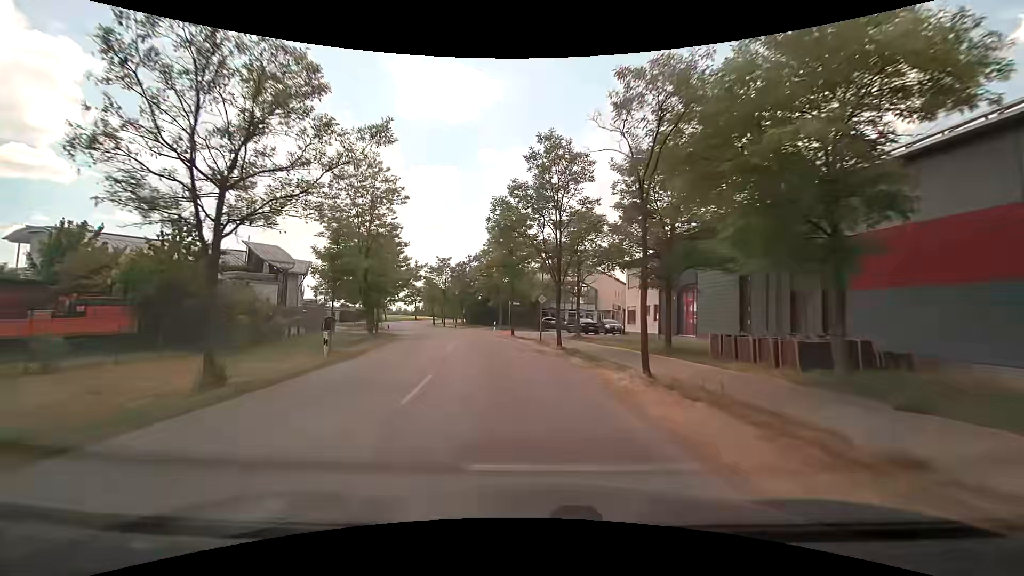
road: tertiary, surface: asphalt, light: Day
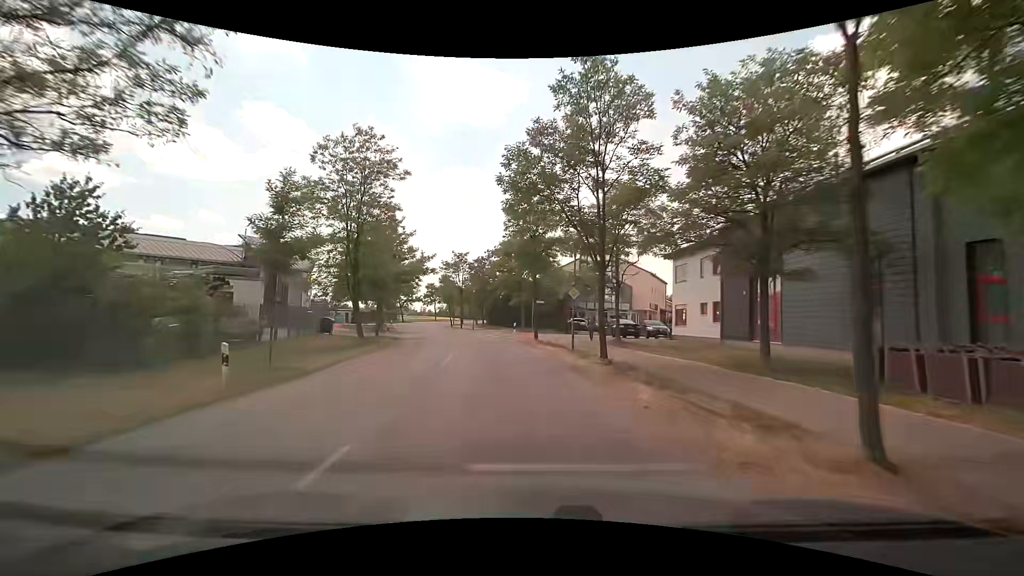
(-0.2, +6.9) m; -2°
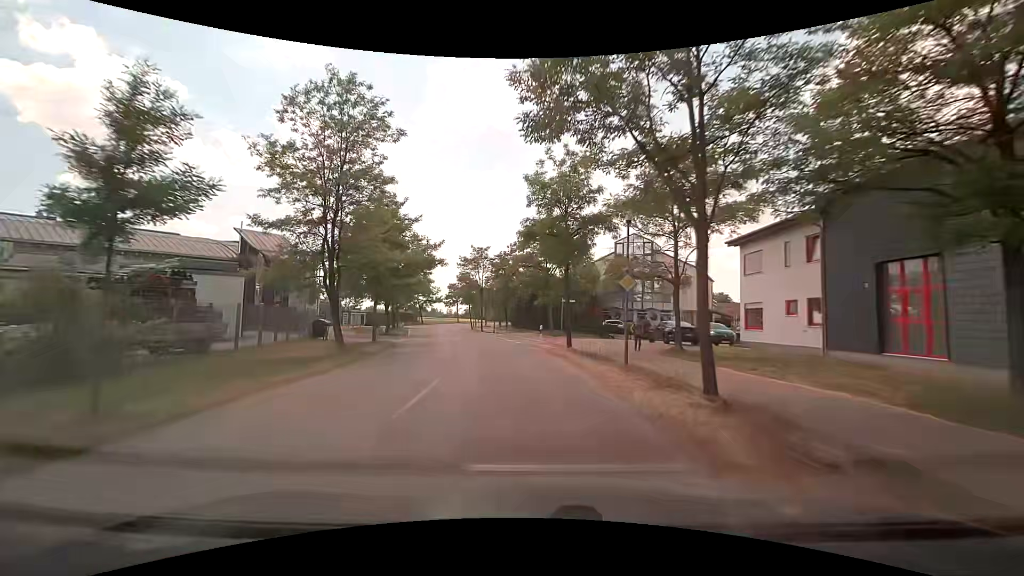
(-0.2, +6.9) m; -4°
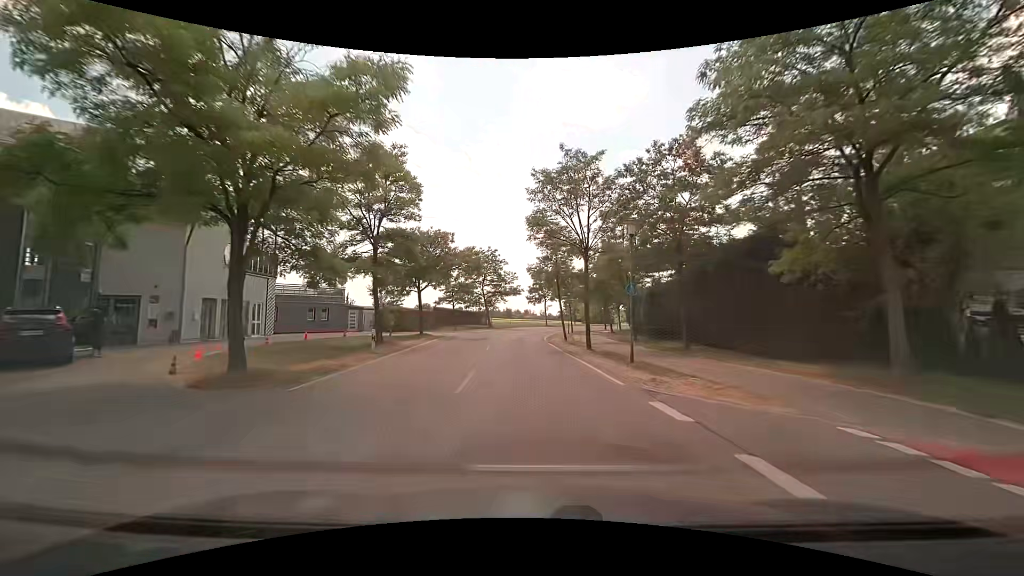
(-3.9, +34.8) m; -10°
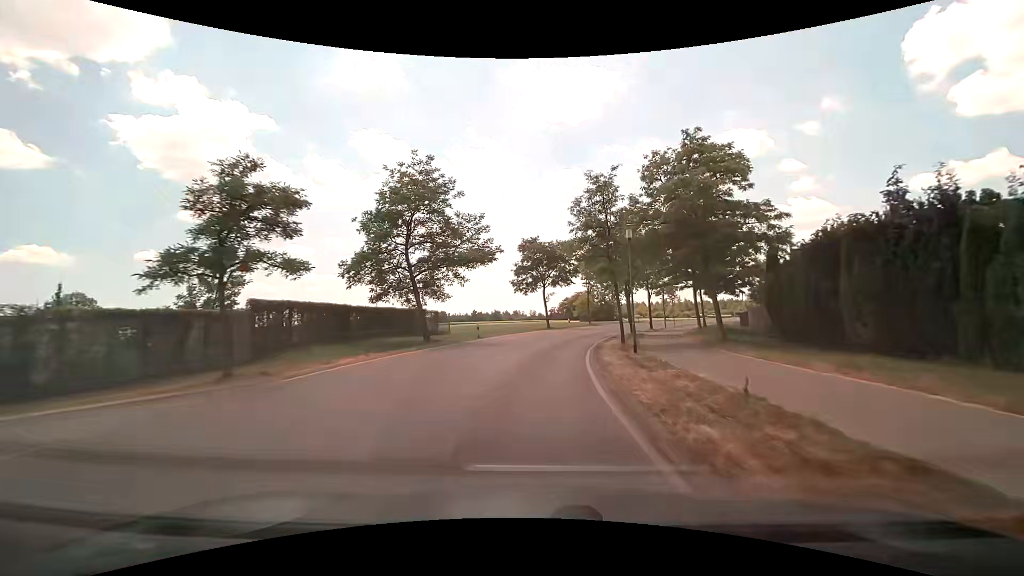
(-0.6, +36.5) m; +1°
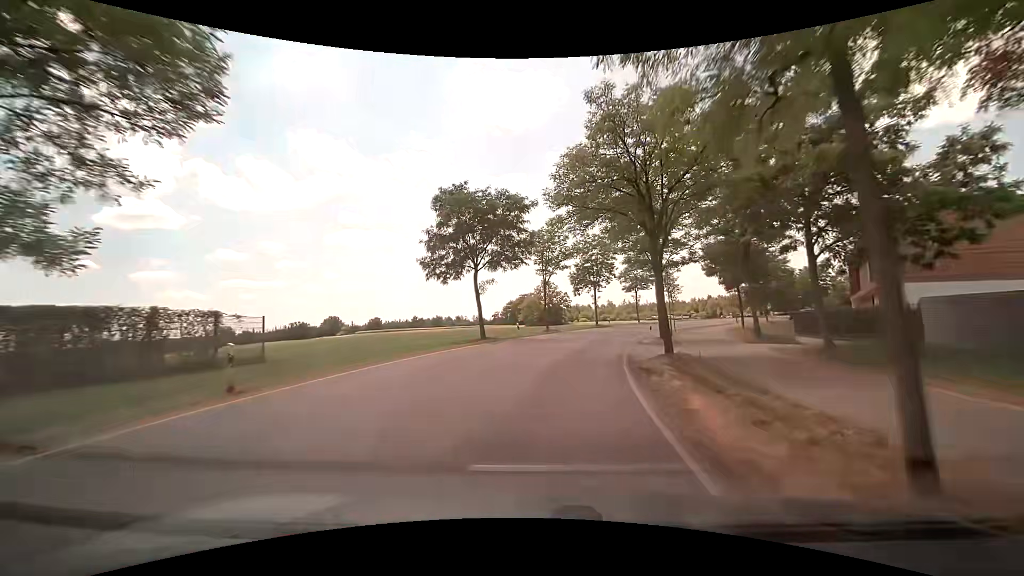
(+1.1, +22.2) m; +7°
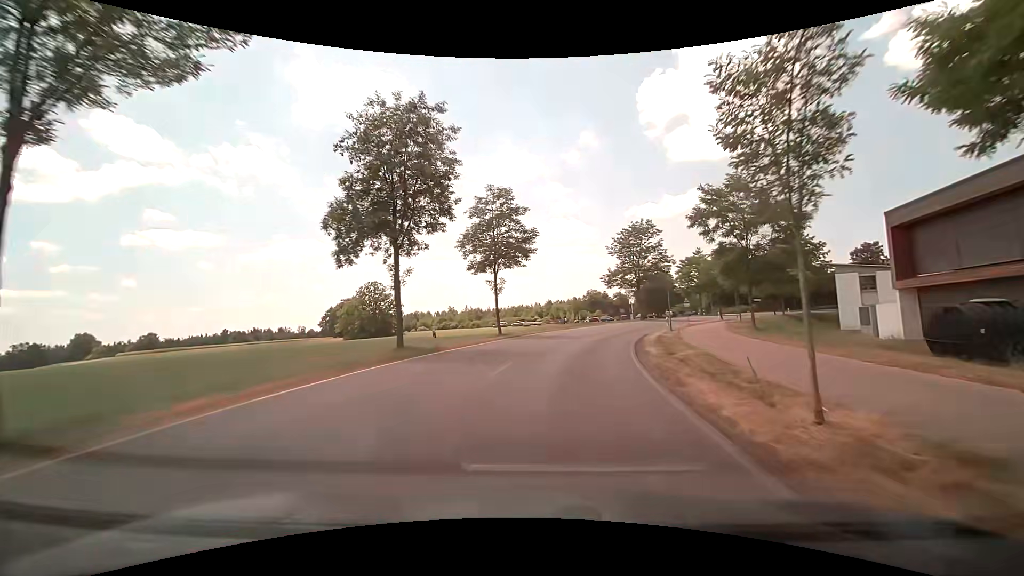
(+5.3, +35.8) m; +18°
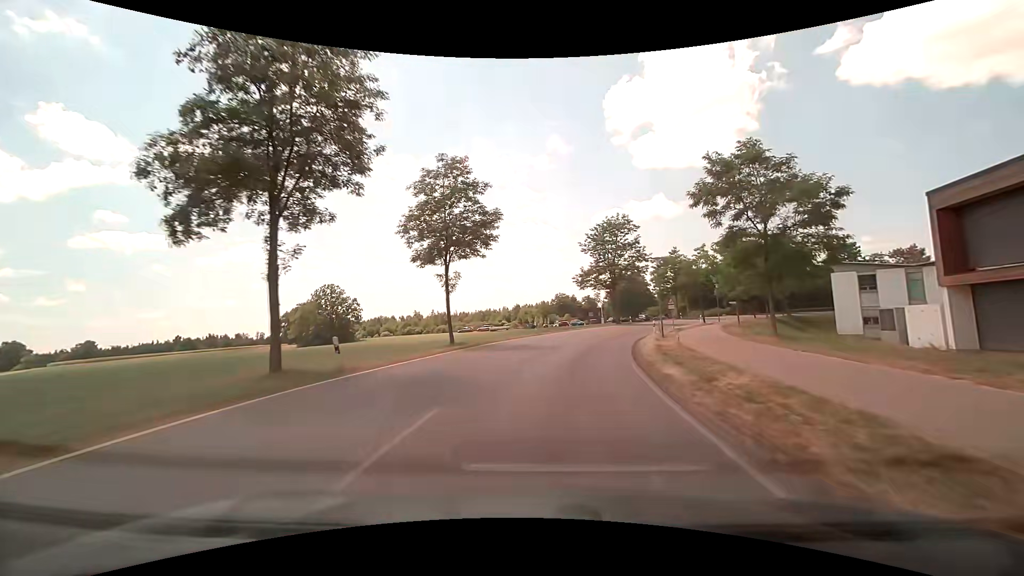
(+0.1, +7.1) m; +4°
(0, +10) (+2, +20) (+4, +30) (+6, +39) (+10, +49) (+14, +58) (+19, +67) (+24, +75) (+30, +83) (+37, +90) m
